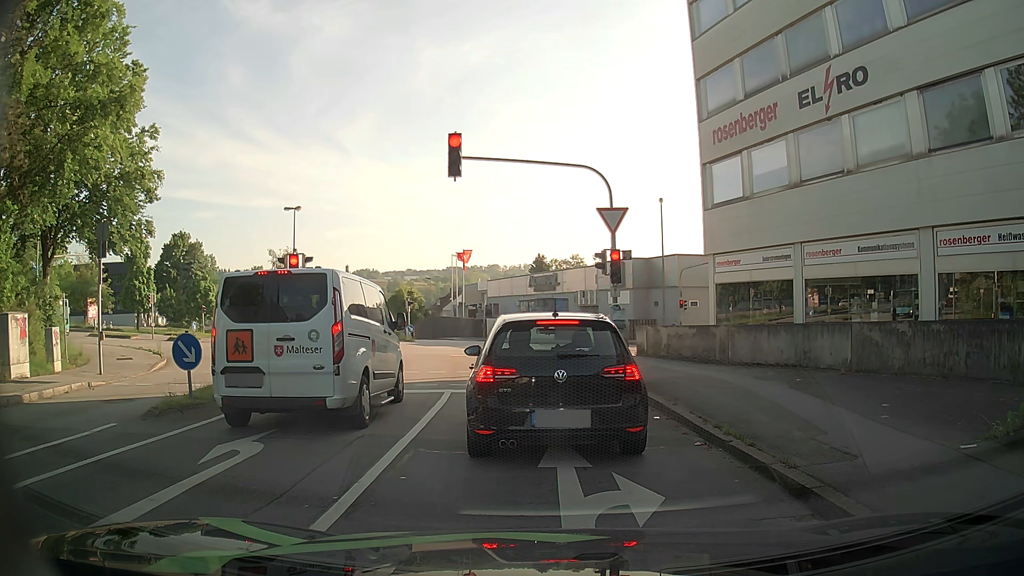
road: tertiary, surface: asphalt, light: Day
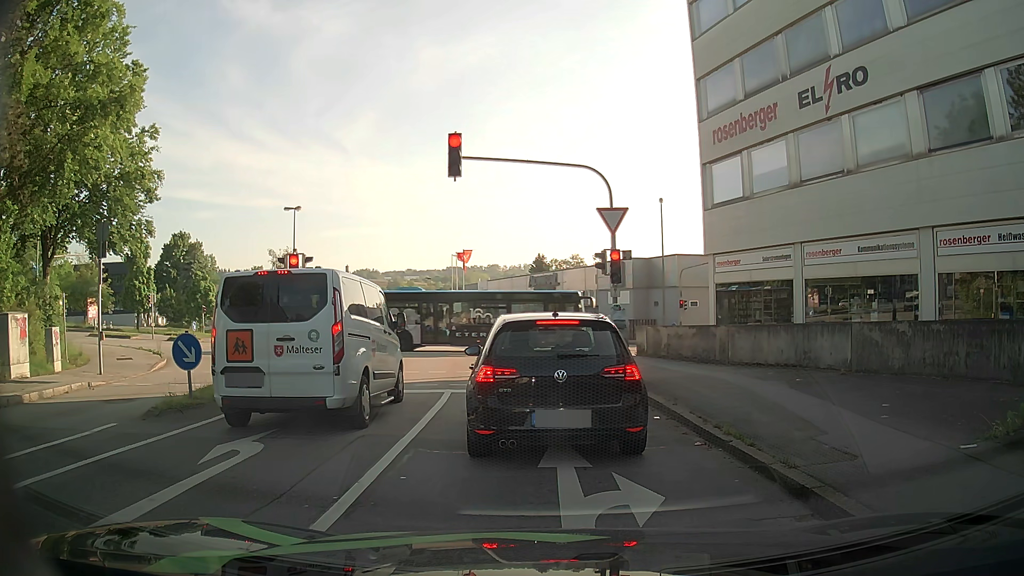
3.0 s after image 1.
(0.0, 0.0) m; 0°
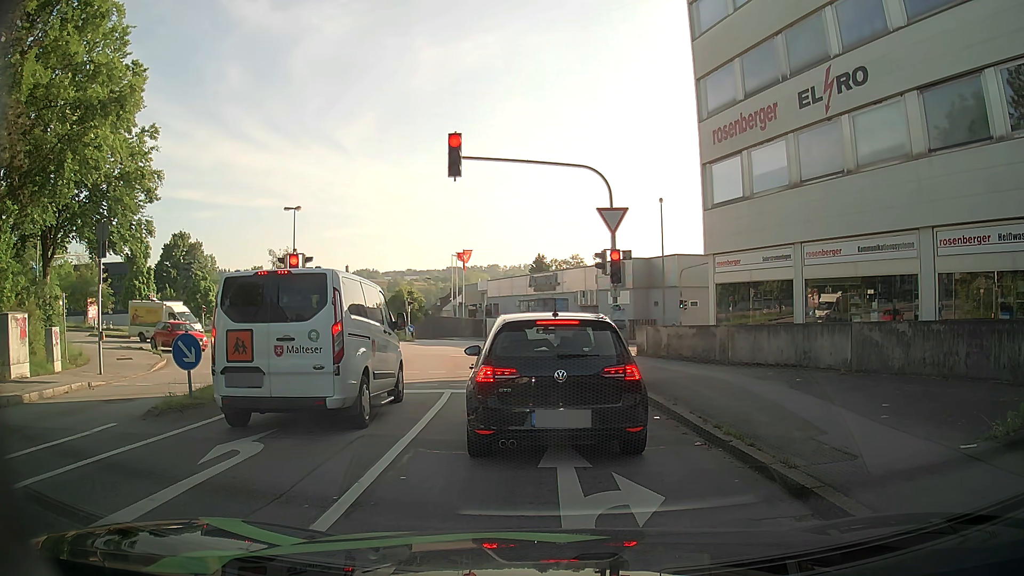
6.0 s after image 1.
(0.0, 0.0) m; 0°
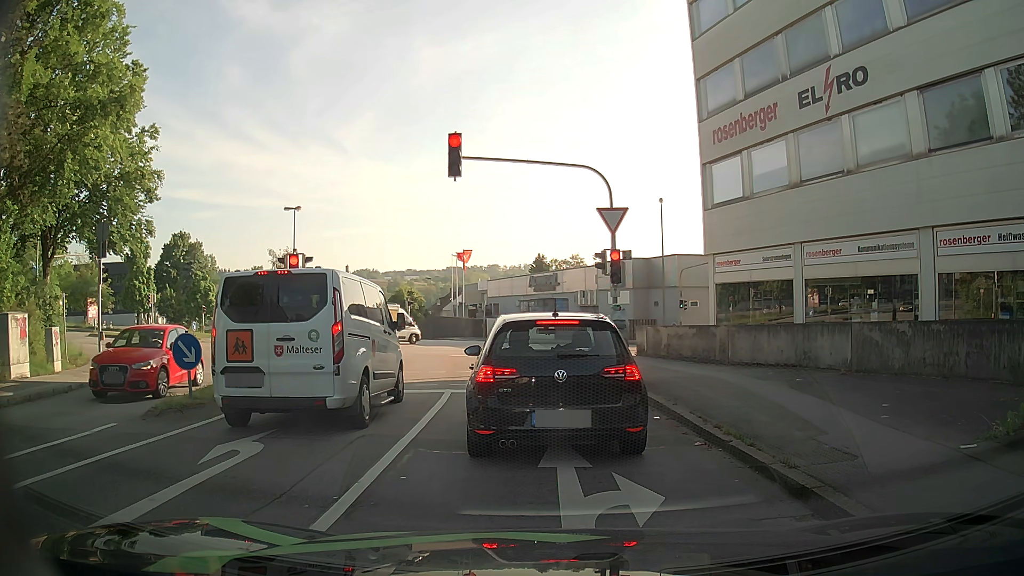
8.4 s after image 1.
(0.0, 0.0) m; 0°
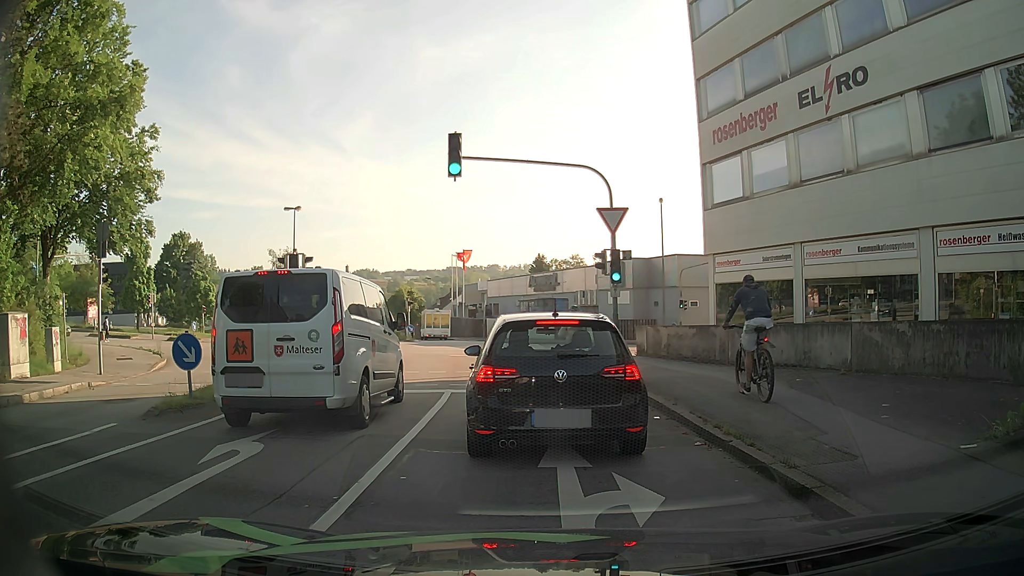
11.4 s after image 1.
(0.0, 0.0) m; 0°
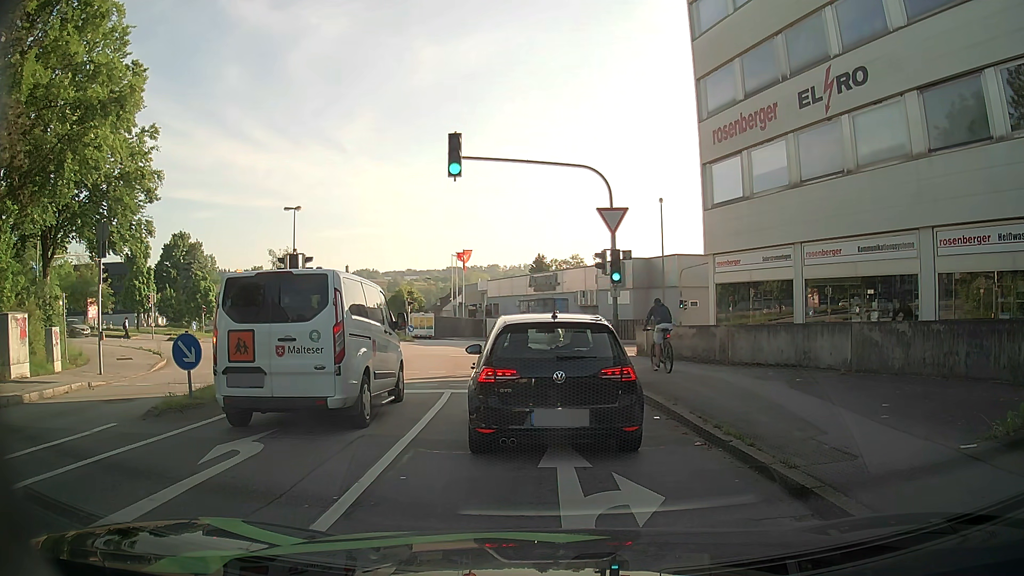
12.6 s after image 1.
(0.0, 0.0) m; 0°
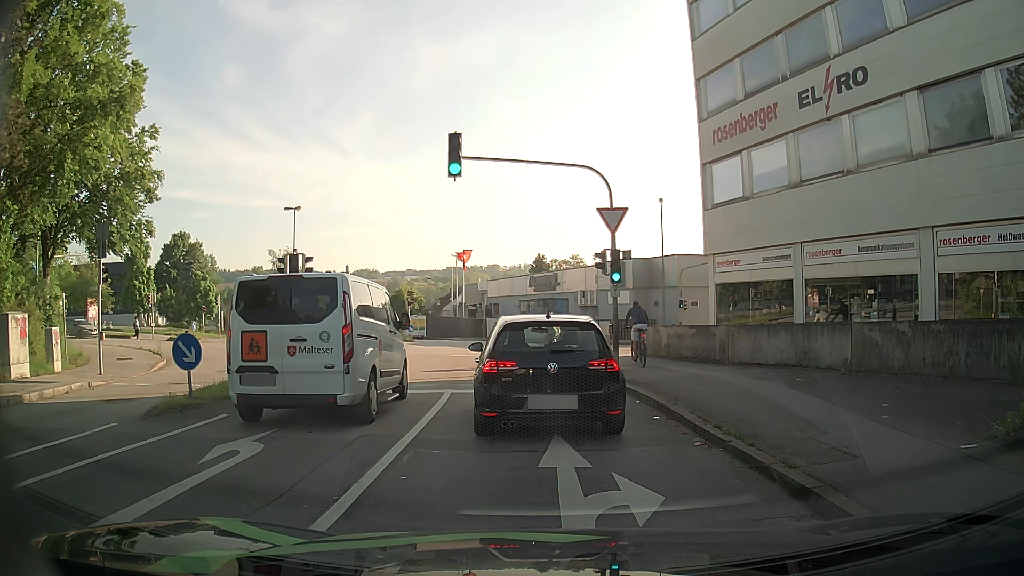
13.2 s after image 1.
(0.0, 0.0) m; 0°
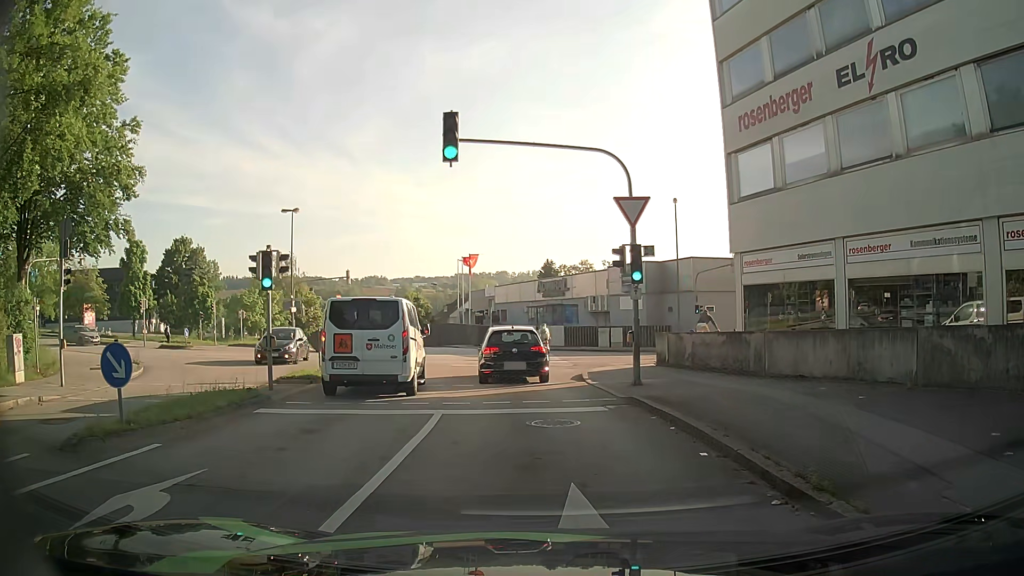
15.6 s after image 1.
(0.0, +2.5) m; -2°
